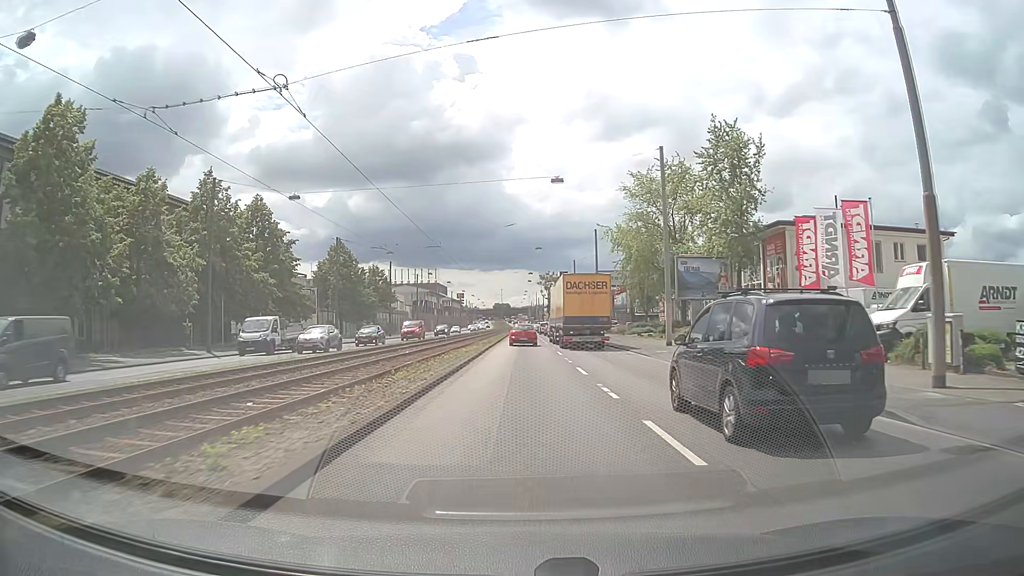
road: primary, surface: asphalt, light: Day
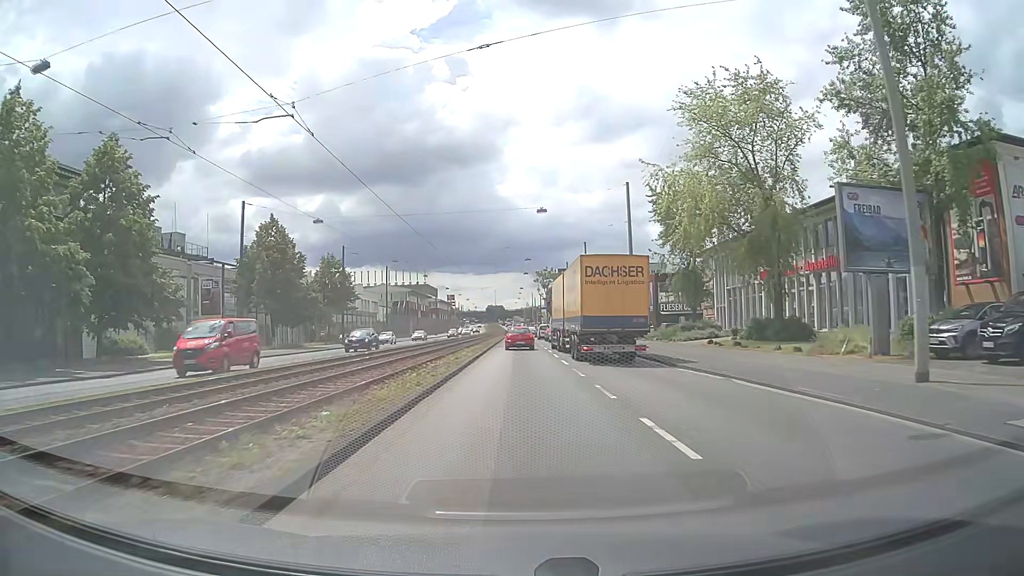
(0.0, +23.7) m; +1°
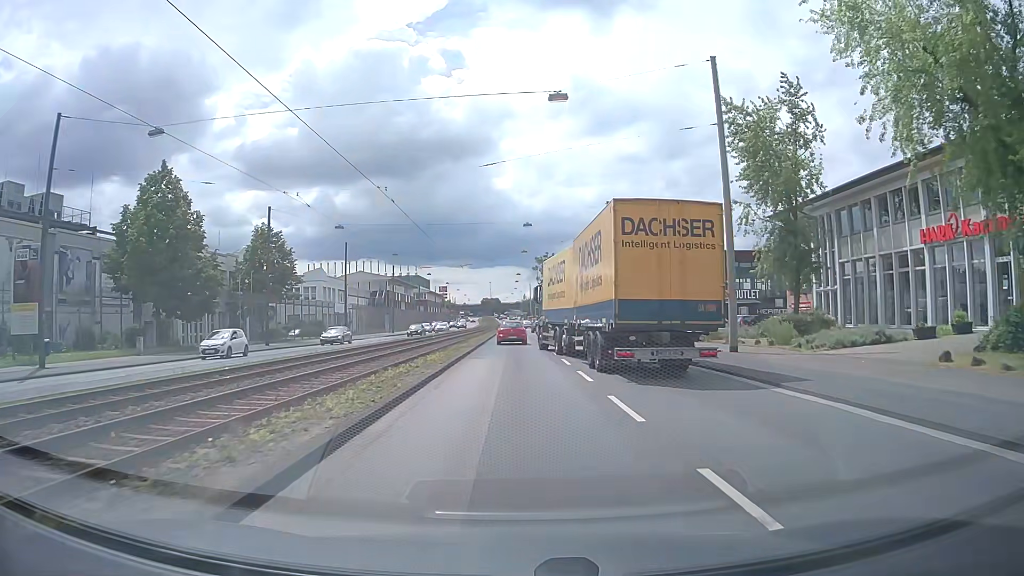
(0.0, +21.4) m; 0°
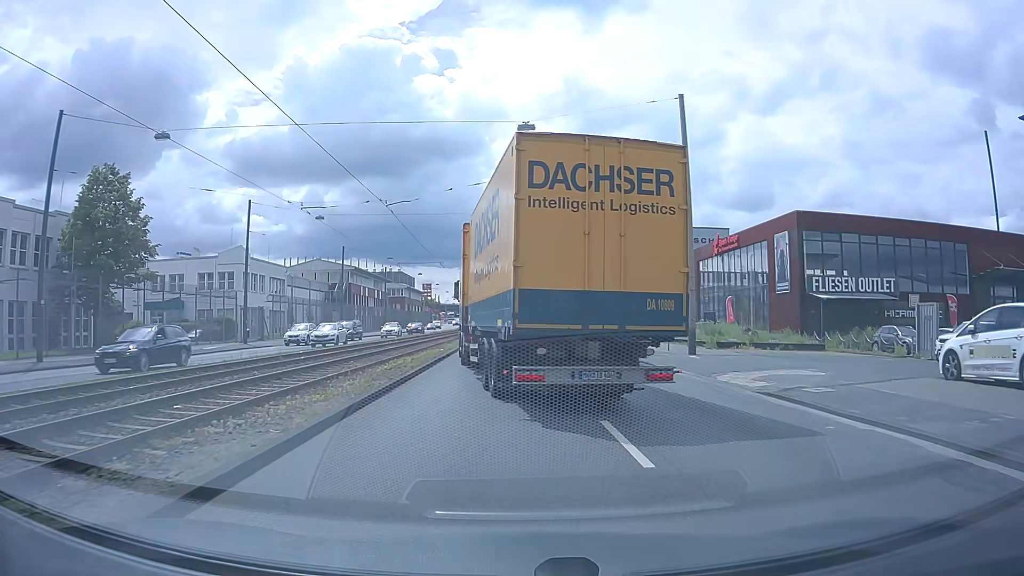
(+0.1, +26.4) m; +1°
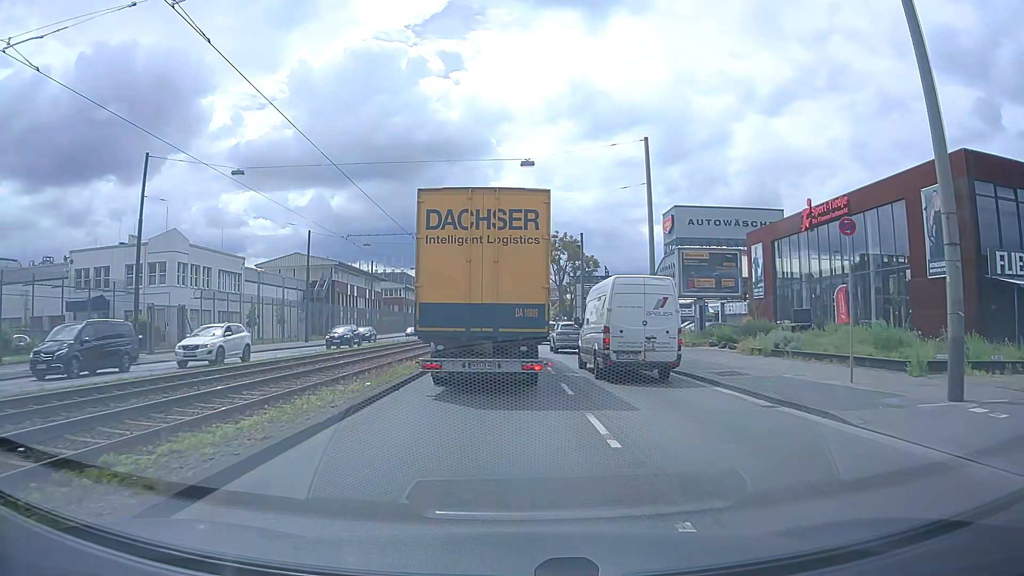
(-0.1, +16.8) m; 0°
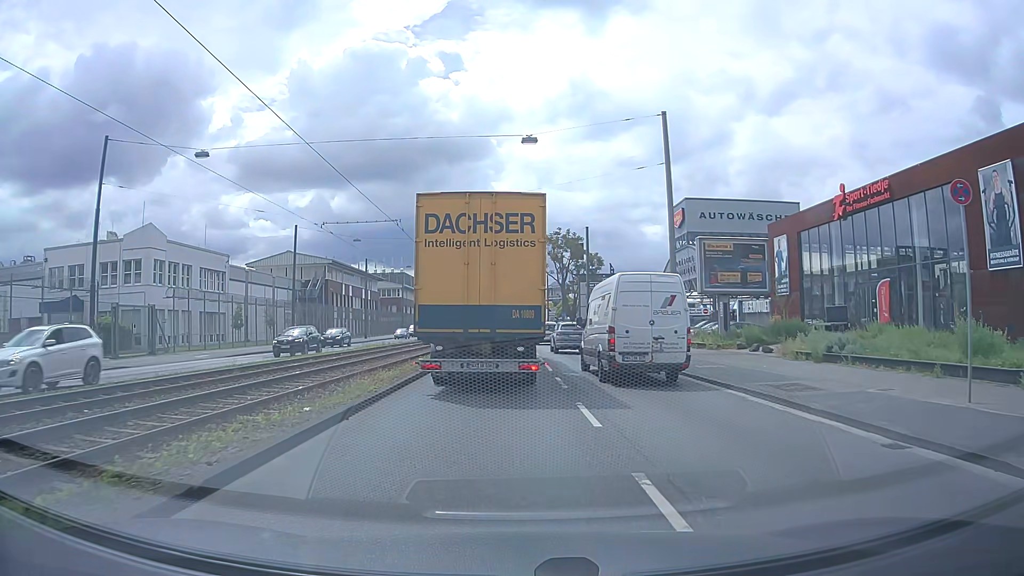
(0.0, +4.4) m; 0°
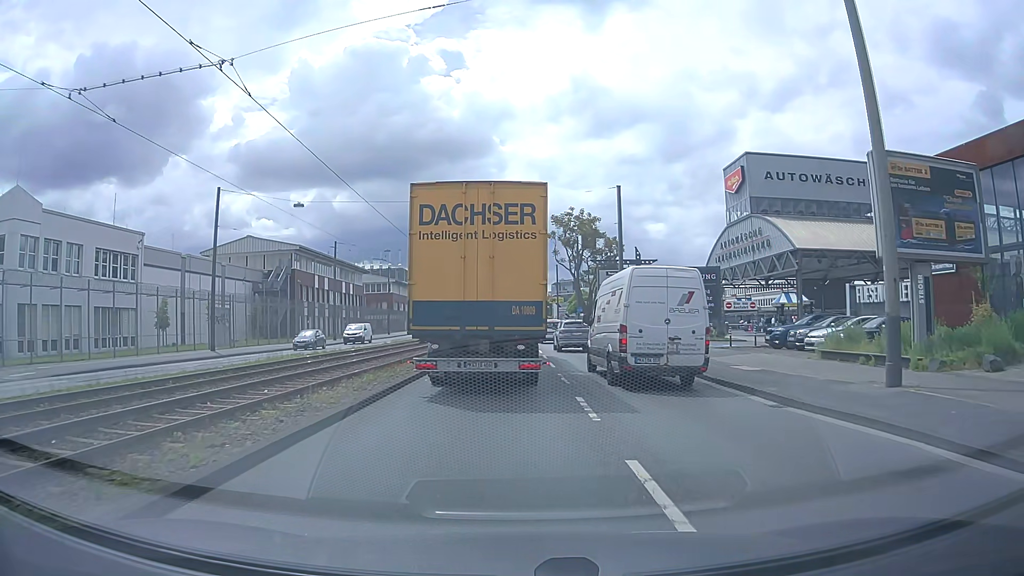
(0.0, +17.5) m; 0°
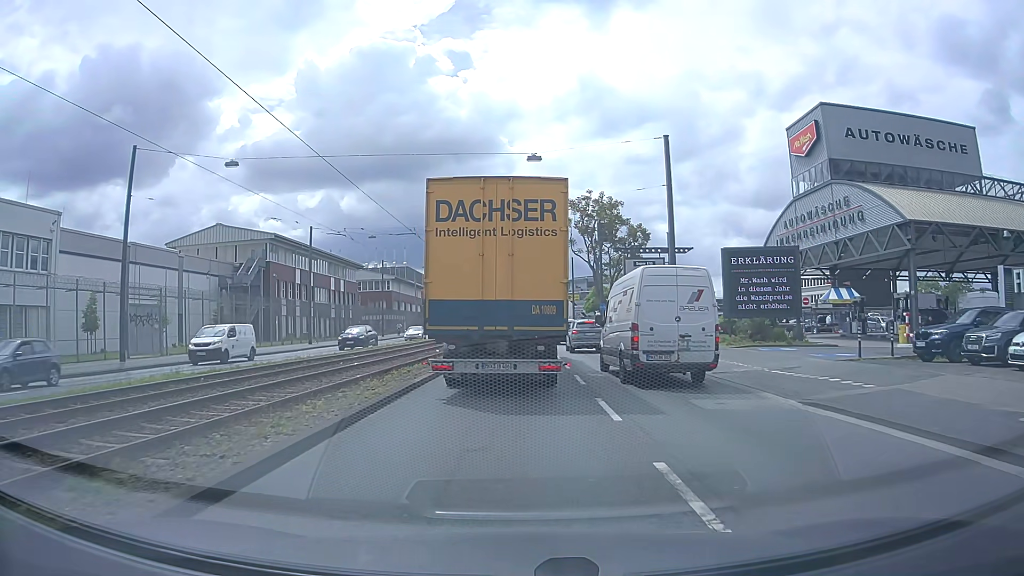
(-0.2, +12.1) m; -1°
(0, +10) (0, +20) (0, +30) (0, +40) (0, +50) (0, +60) (0, +70) (0, +80) (0, +90) (0, +100) m
